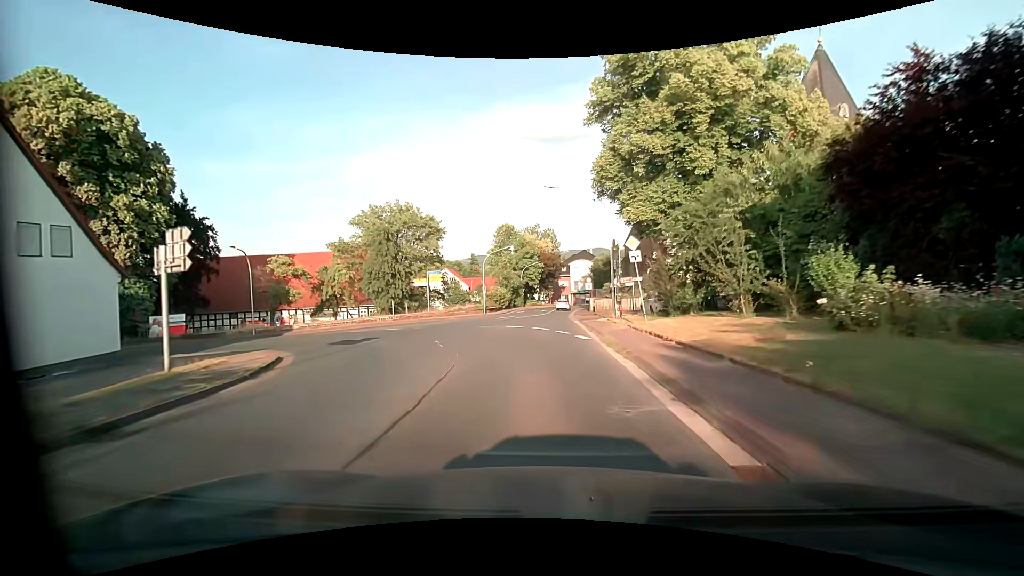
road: primary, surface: asphalt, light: Day
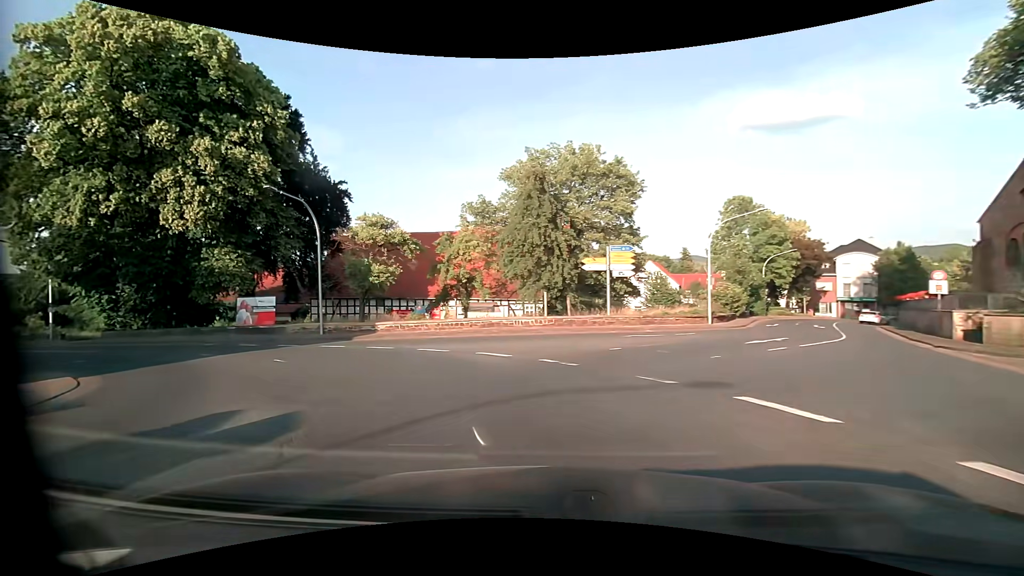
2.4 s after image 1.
(-2.6, +20.8) m; -23°
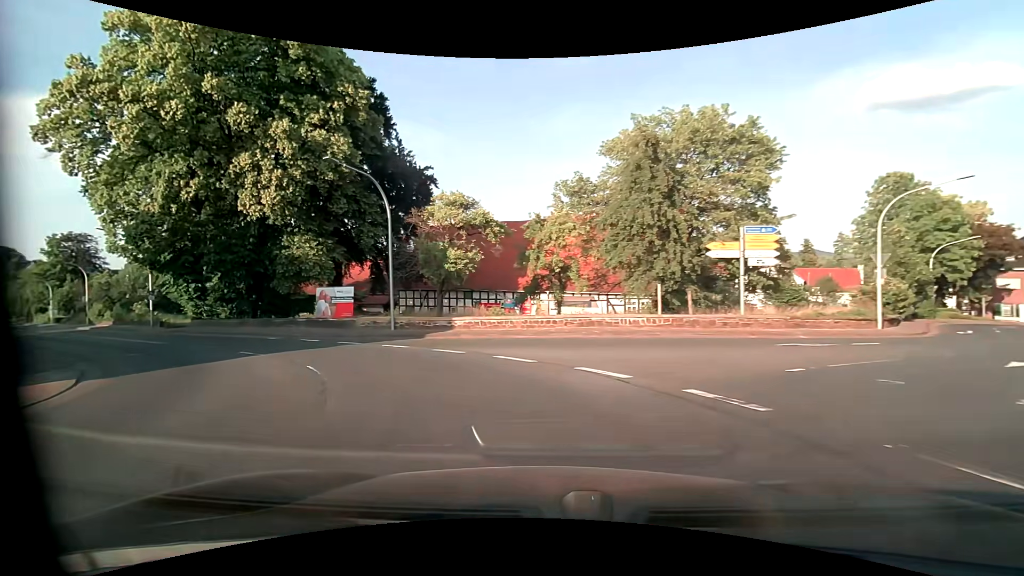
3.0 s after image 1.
(-0.4, +4.7) m; -10°
(-2, +10) (-8, +18) (-16, +24) (-24, +29) (-32, +35) (-40, +41) (-49, +47) (-57, +53) (-65, +58) (-73, +64) m
